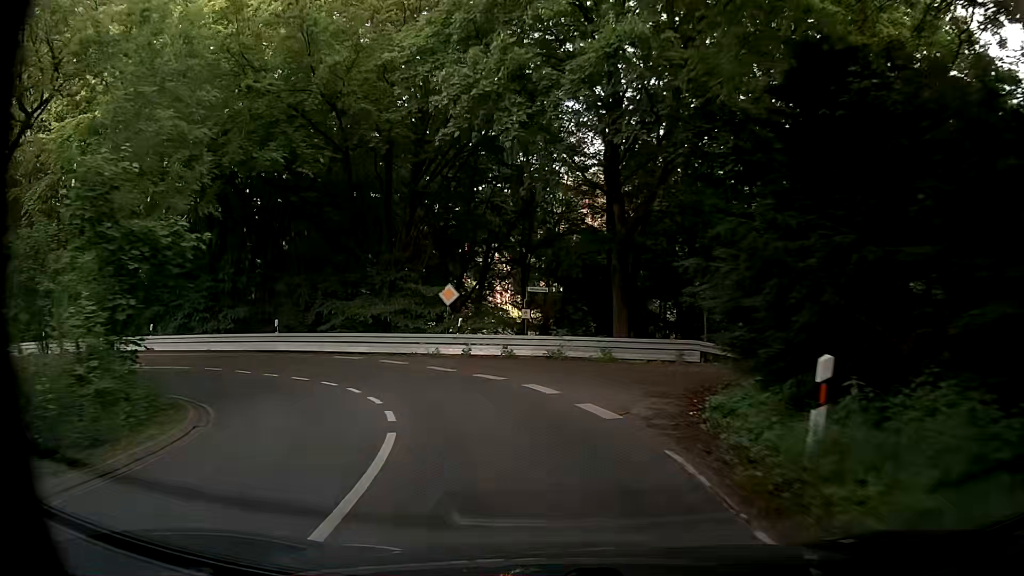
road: secondary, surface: asphalt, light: Day
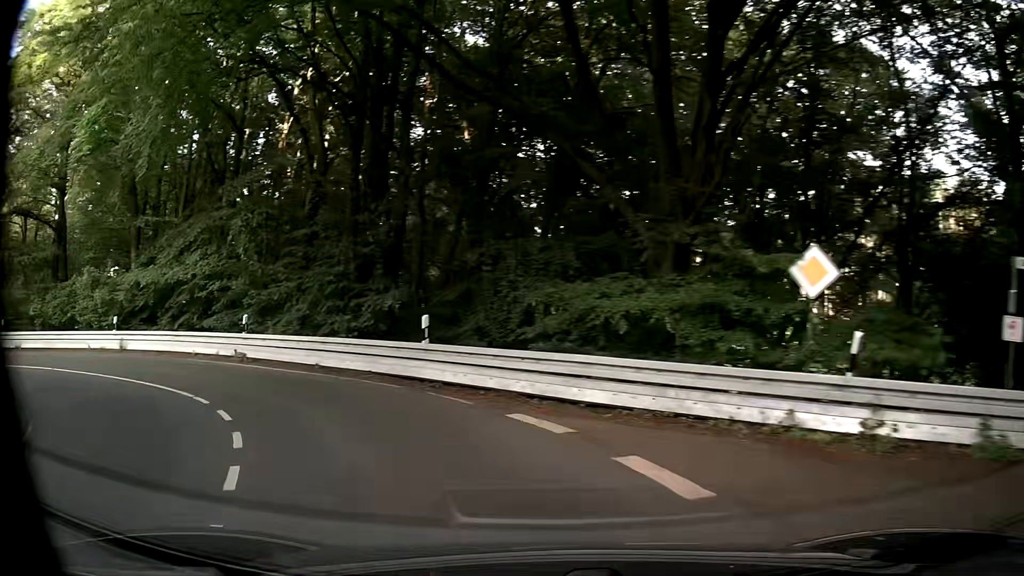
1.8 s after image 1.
(-2.2, +15.0) m; -25°
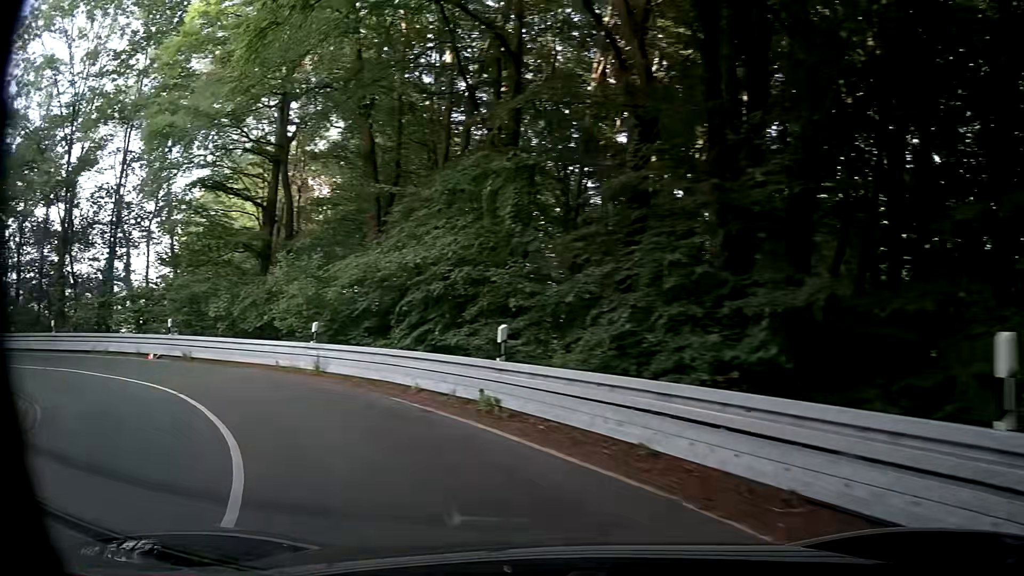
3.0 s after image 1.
(-2.1, +9.7) m; -25°
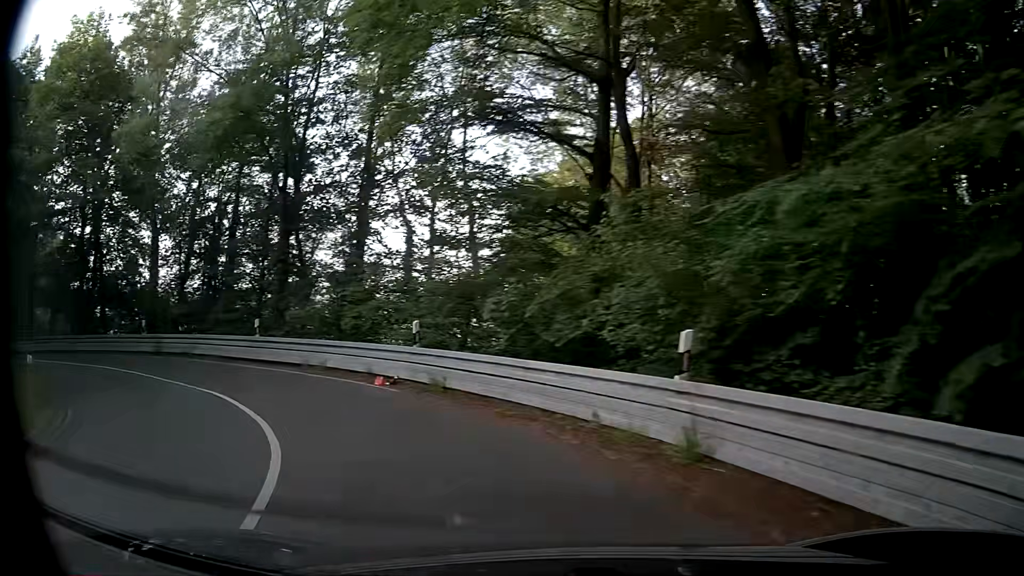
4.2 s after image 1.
(-2.7, +10.0) m; -31°
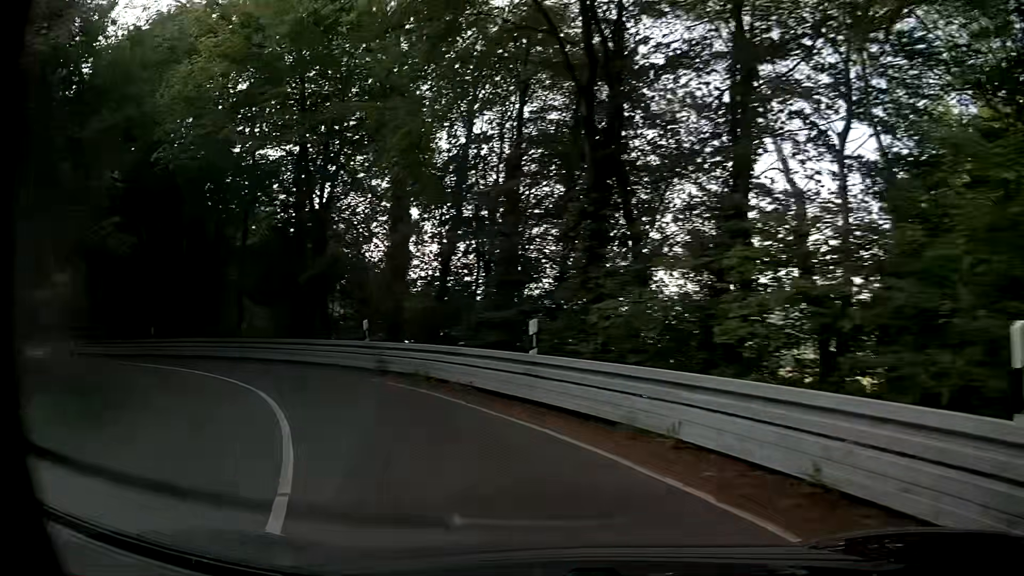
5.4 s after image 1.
(-2.9, +10.5) m; -29°
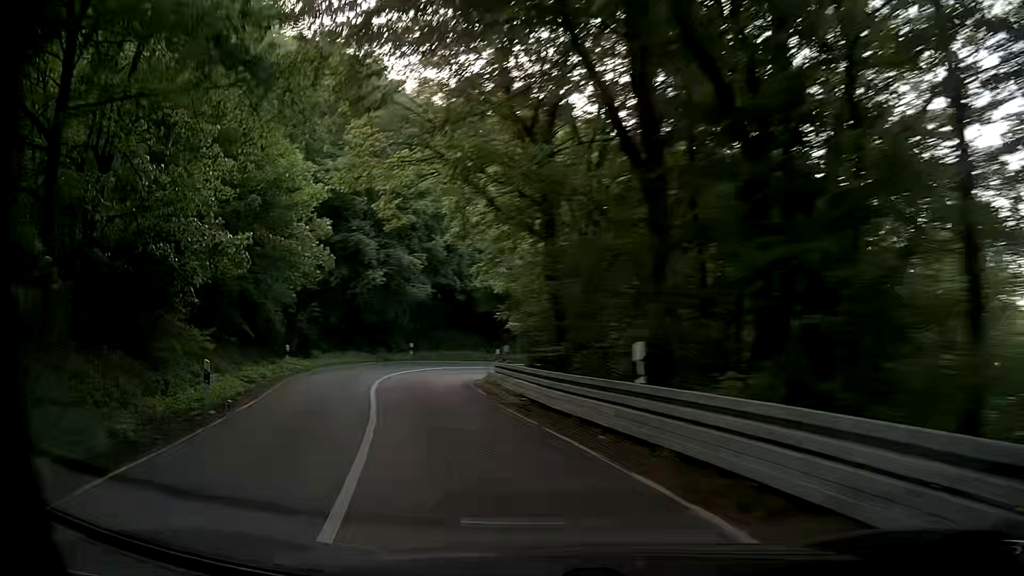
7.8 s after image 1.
(-10.2, +20.3) m; -51°
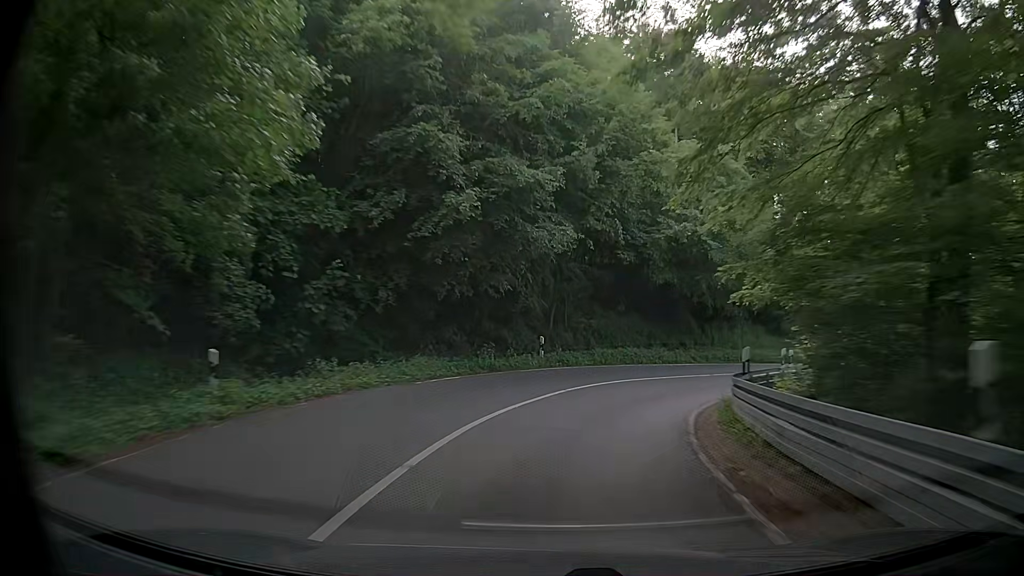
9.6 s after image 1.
(-3.0, +17.1) m; -16°
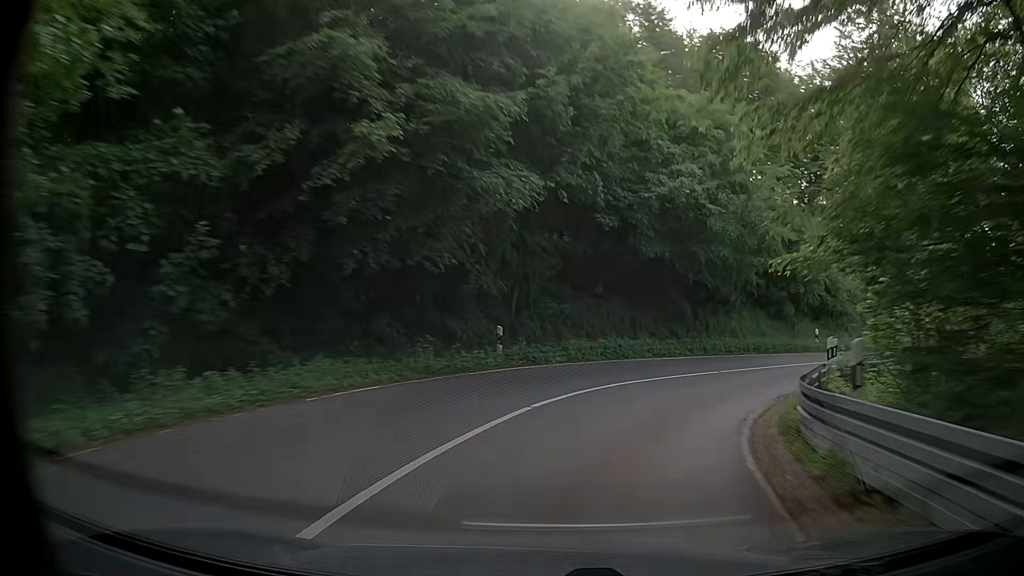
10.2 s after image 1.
(+0.2, +5.5) m; +2°
